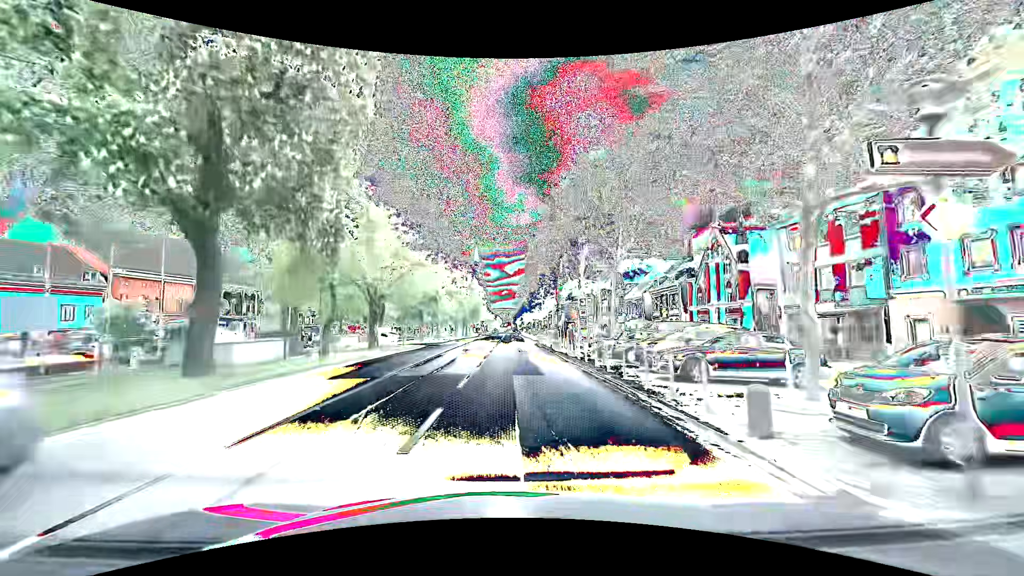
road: primary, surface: asphalt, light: Day
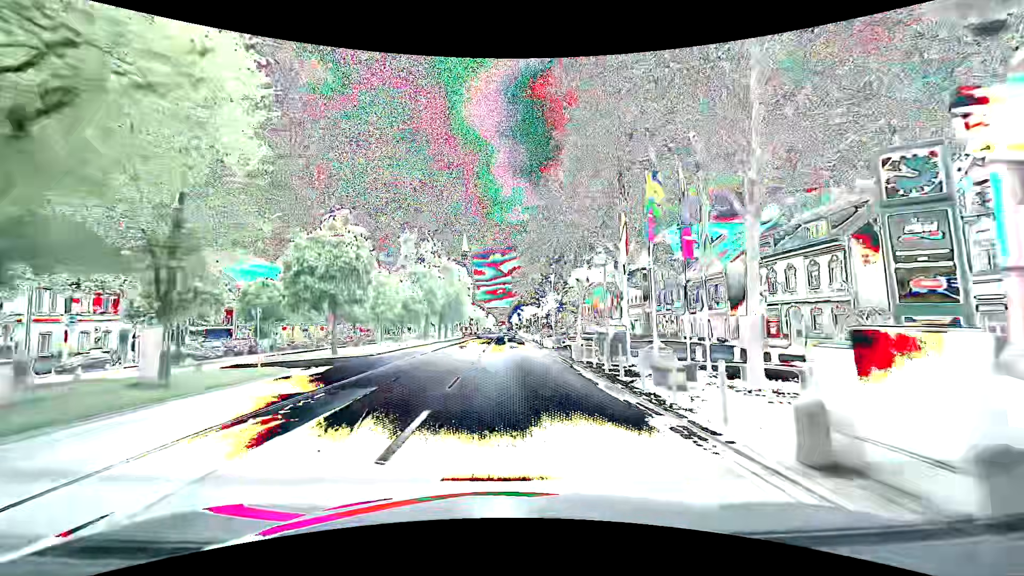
(0.0, +30.6) m; 0°
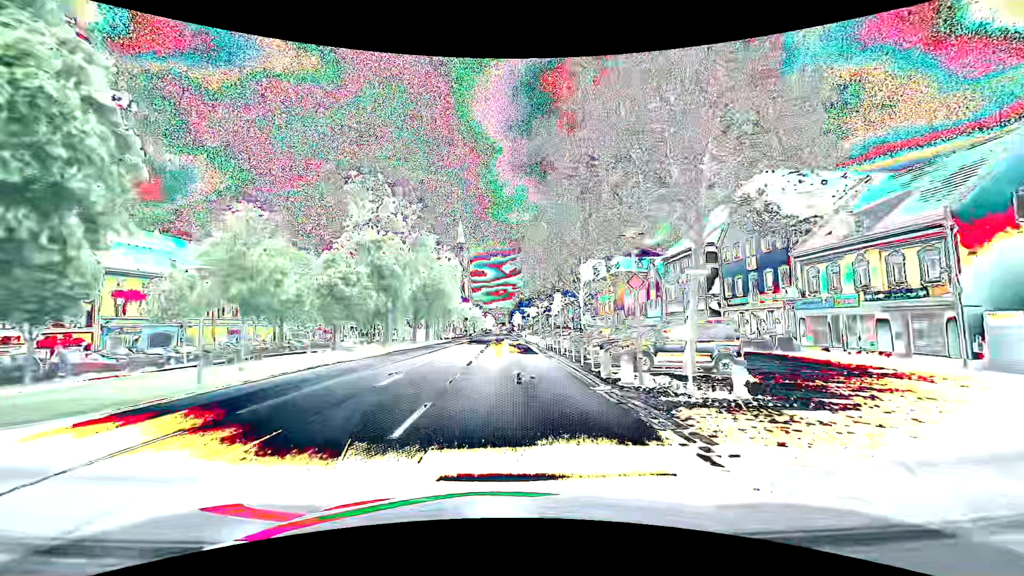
(+0.1, +23.0) m; -1°
